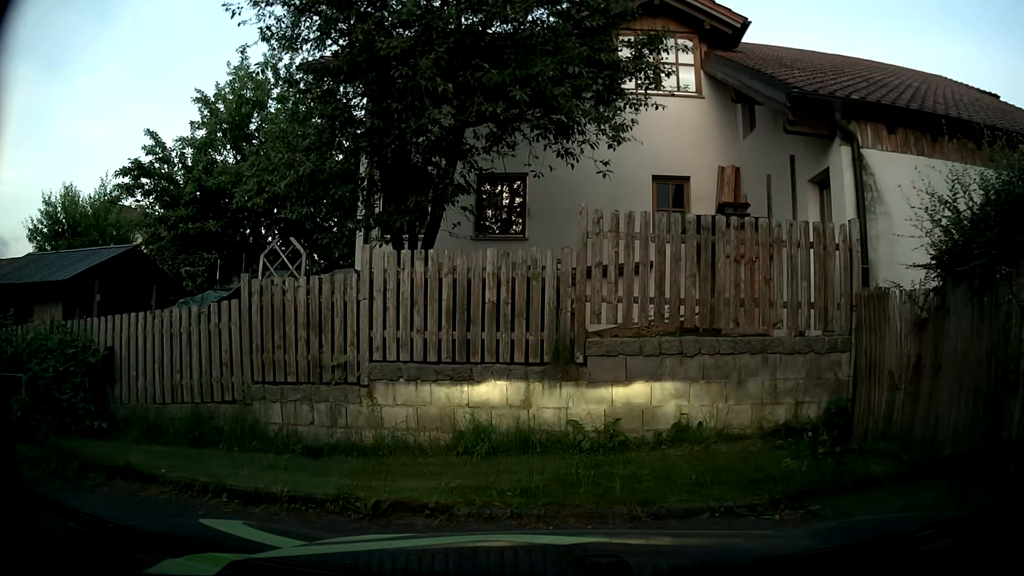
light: Day
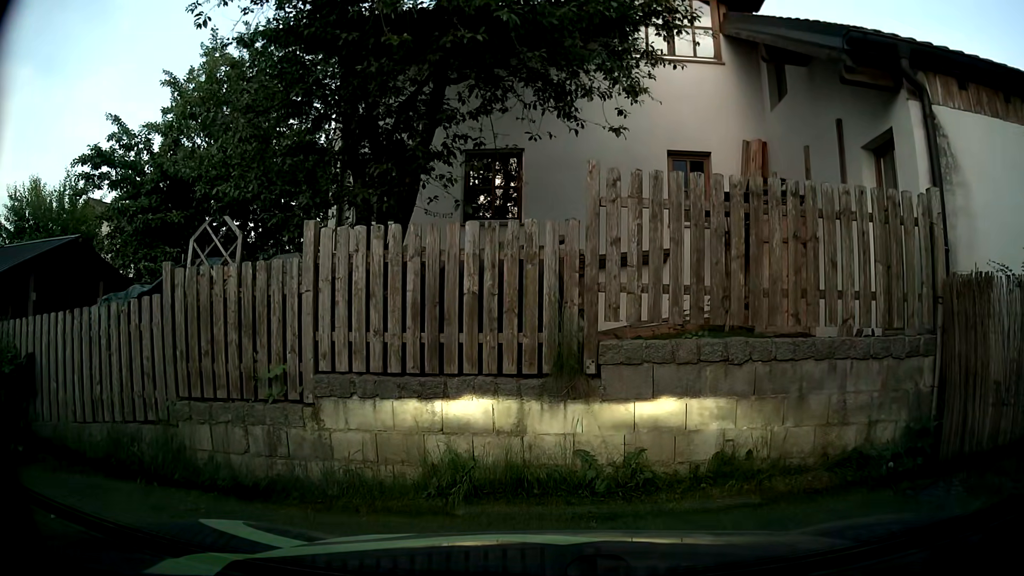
(0.0, +1.6) m; 0°
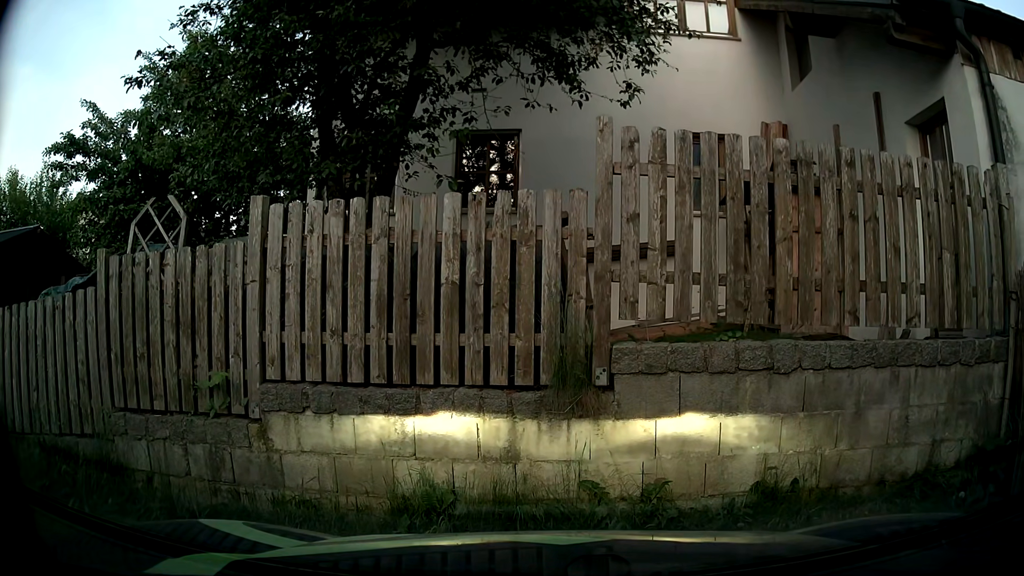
(0.0, +1.0) m; 0°
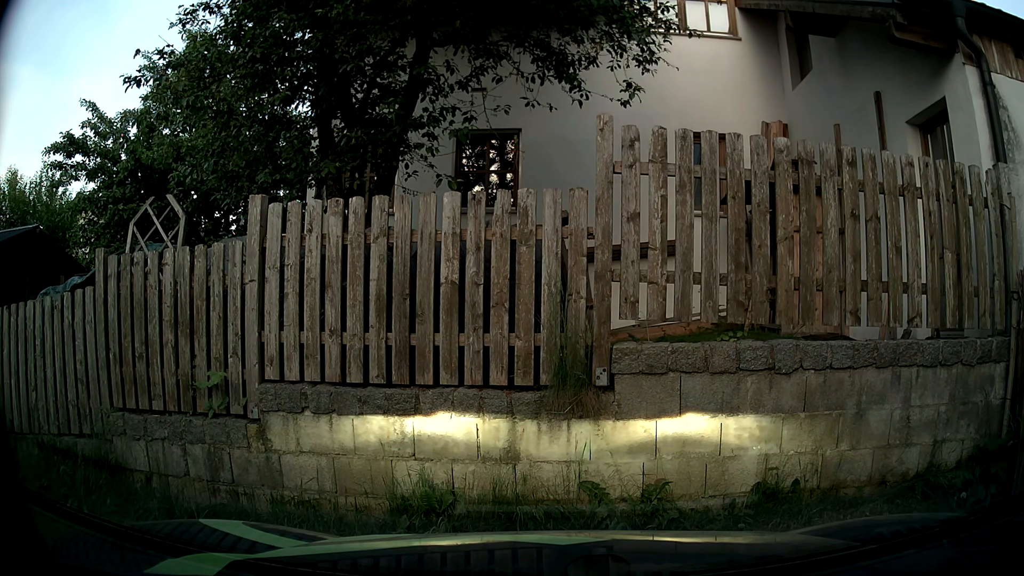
(0.0, +0.1) m; 0°
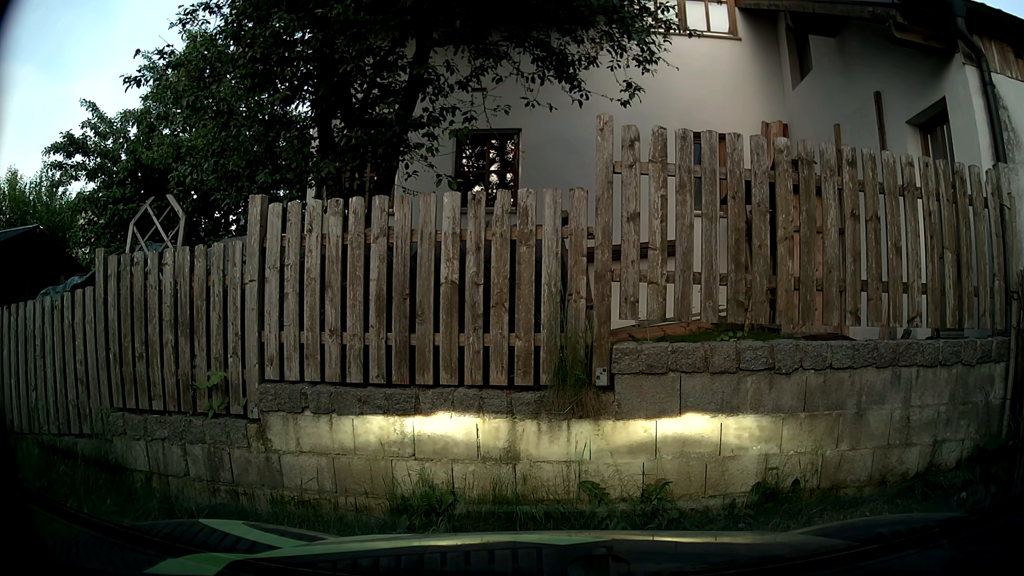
(0.0, 0.0) m; 0°
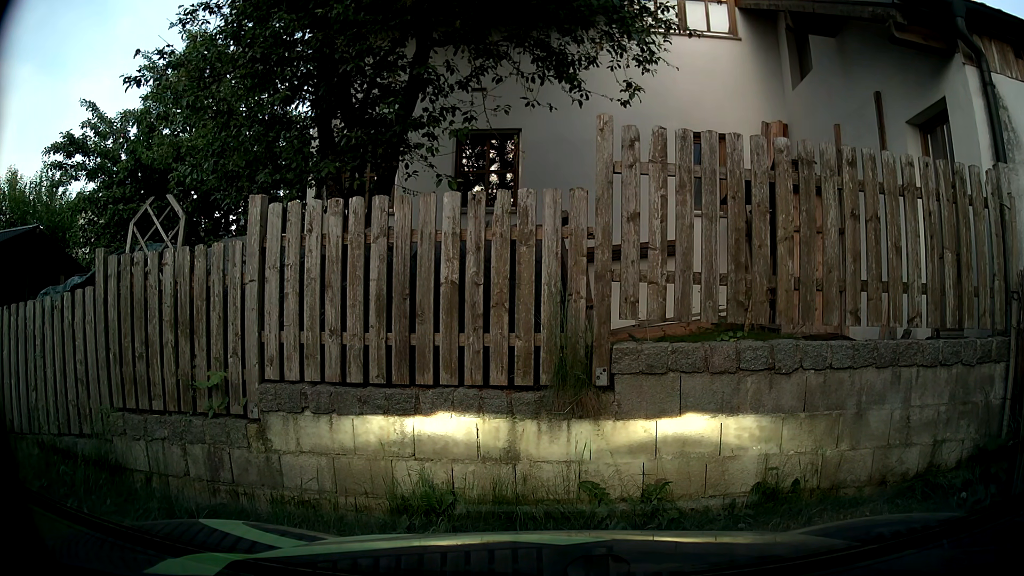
(0.0, 0.0) m; 0°
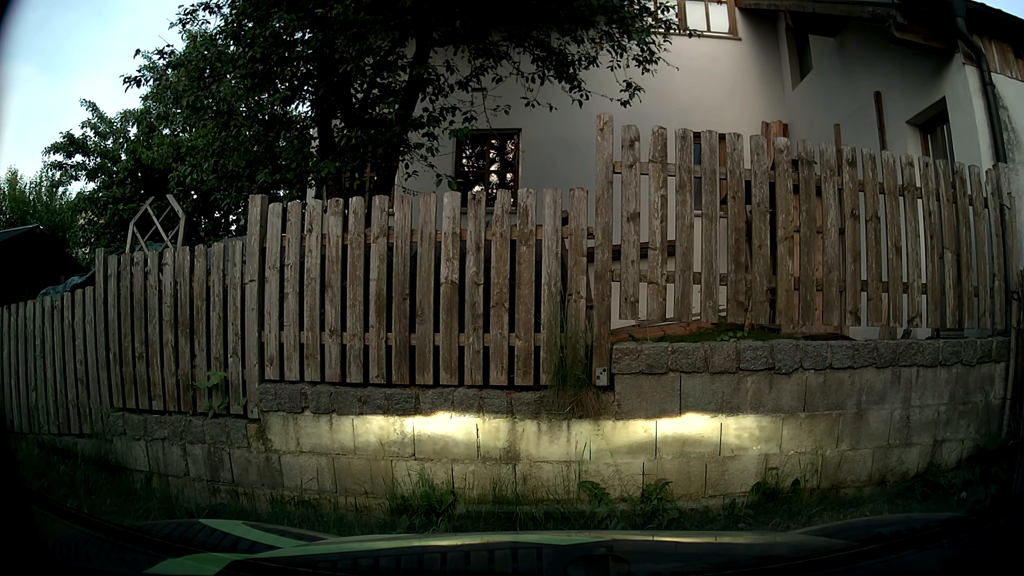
(0.0, 0.0) m; 0°
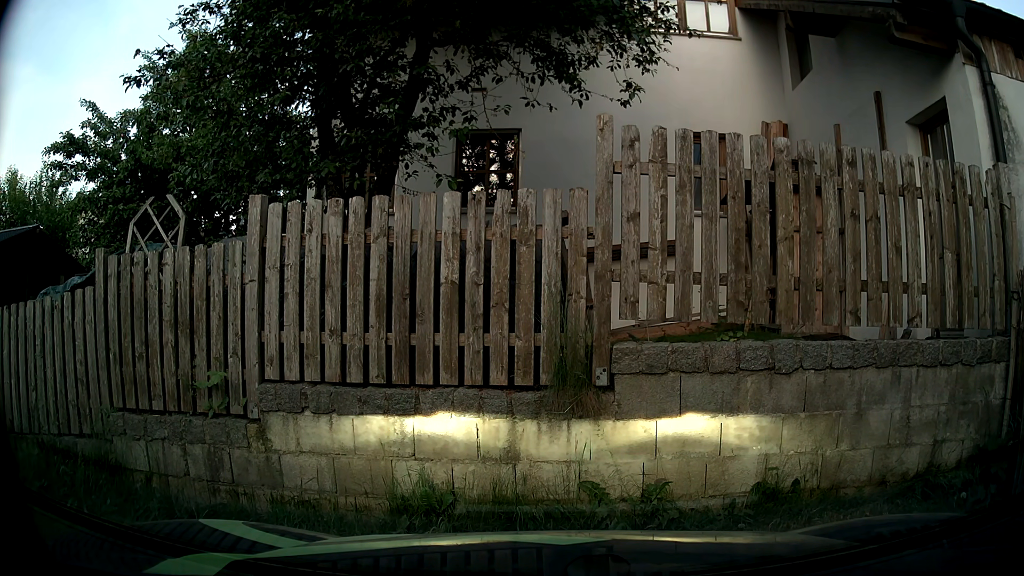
(0.0, 0.0) m; 0°
